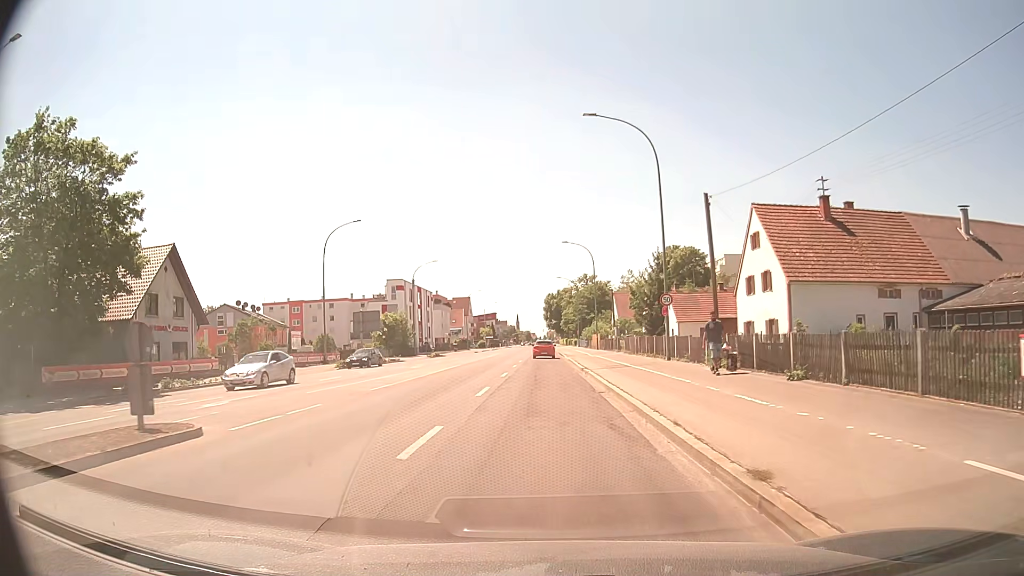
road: tertiary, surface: asphalt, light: Day
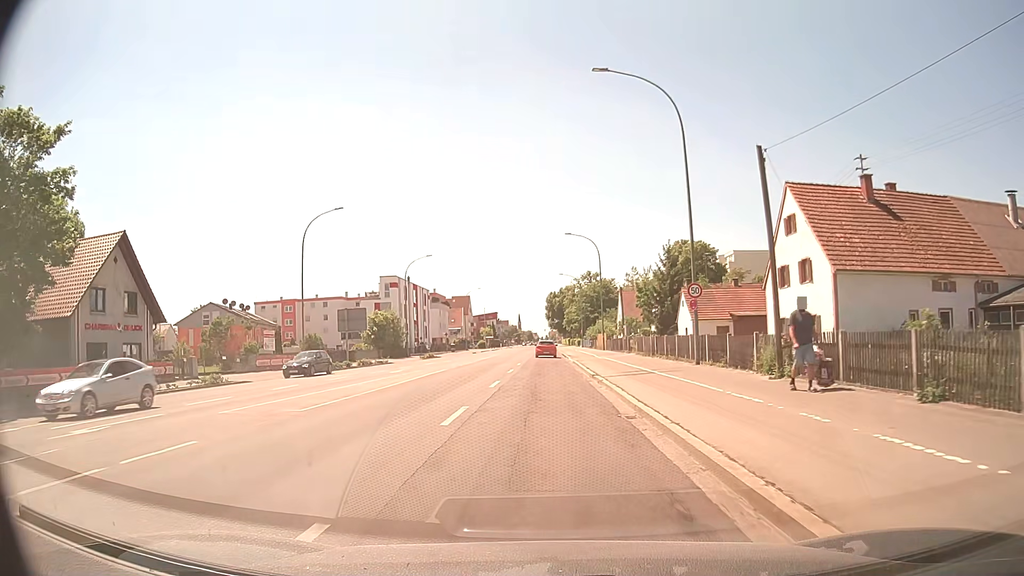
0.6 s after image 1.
(0.0, +5.9) m; 0°
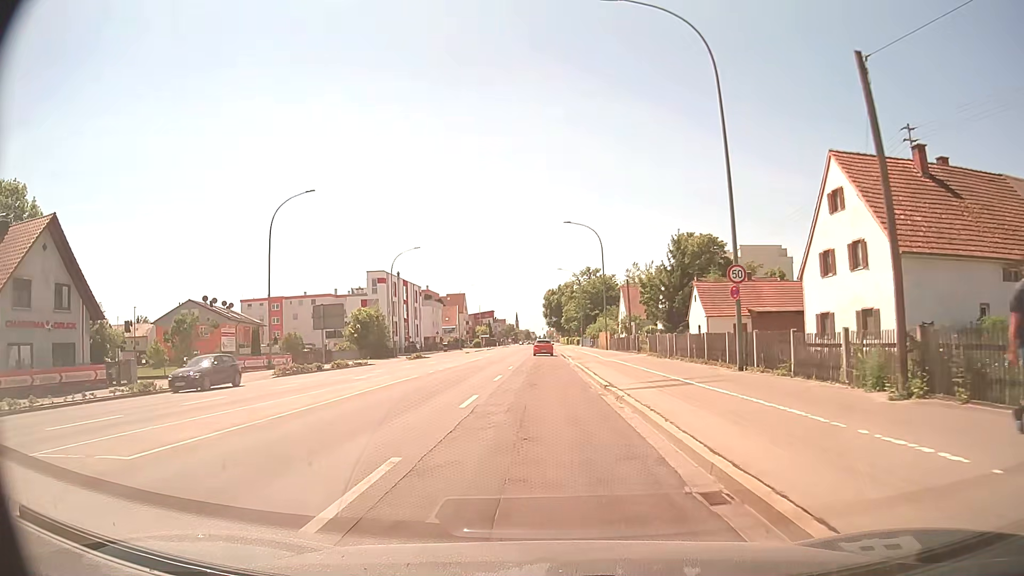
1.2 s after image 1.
(0.0, +6.3) m; -1°
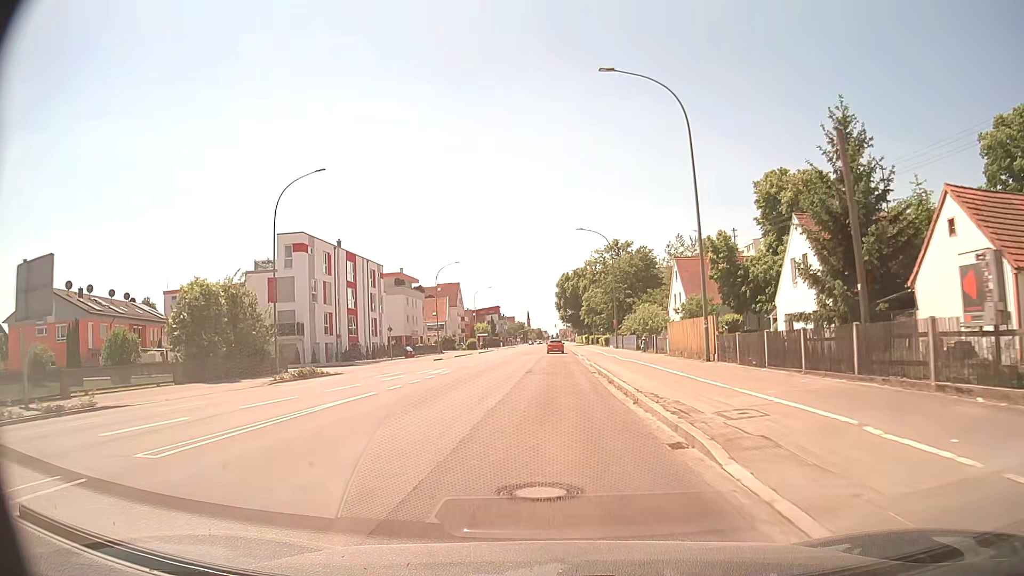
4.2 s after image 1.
(+0.2, +37.0) m; -1°
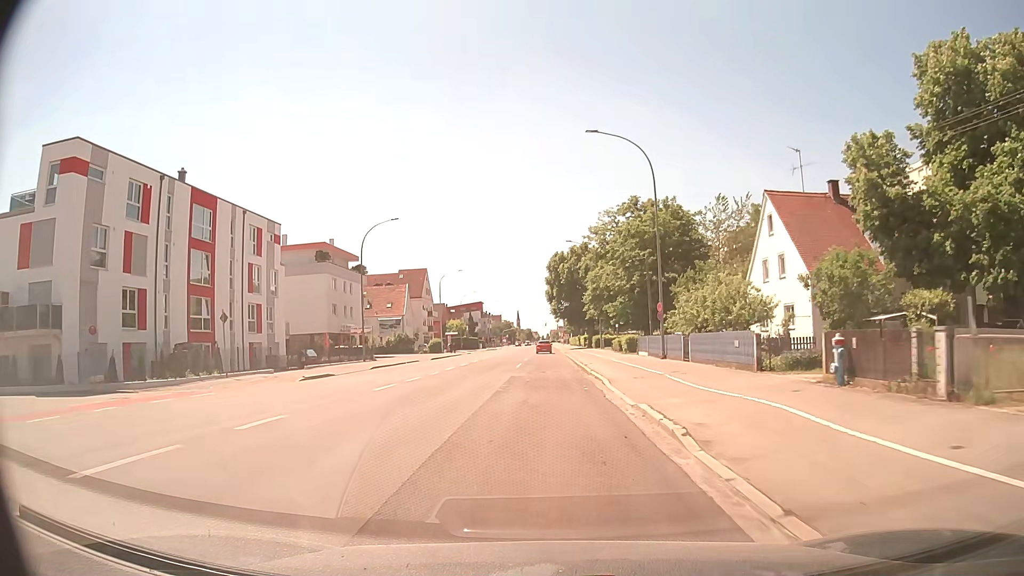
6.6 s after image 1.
(+0.5, +32.5) m; +1°
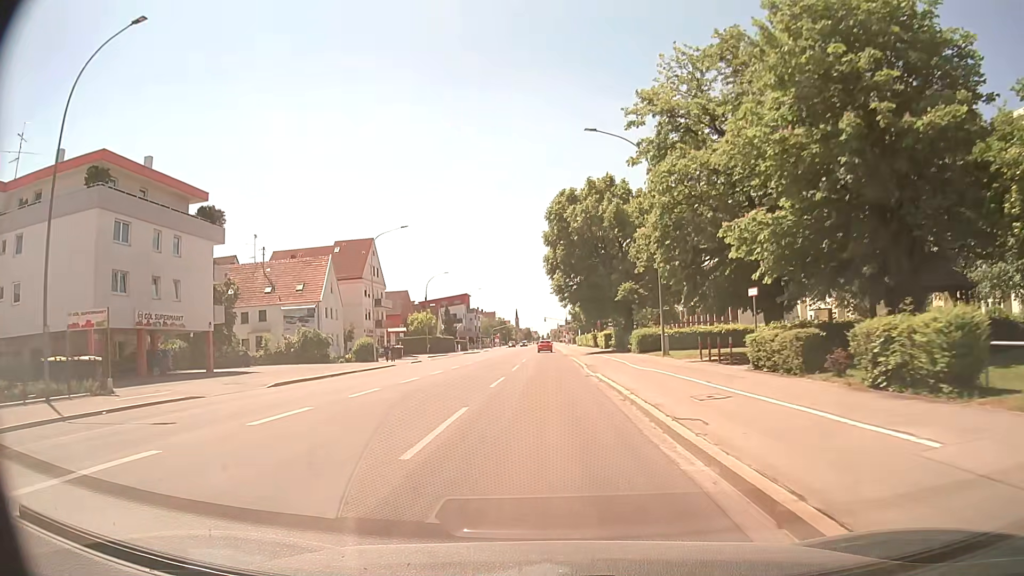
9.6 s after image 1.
(-0.1, +40.1) m; 0°
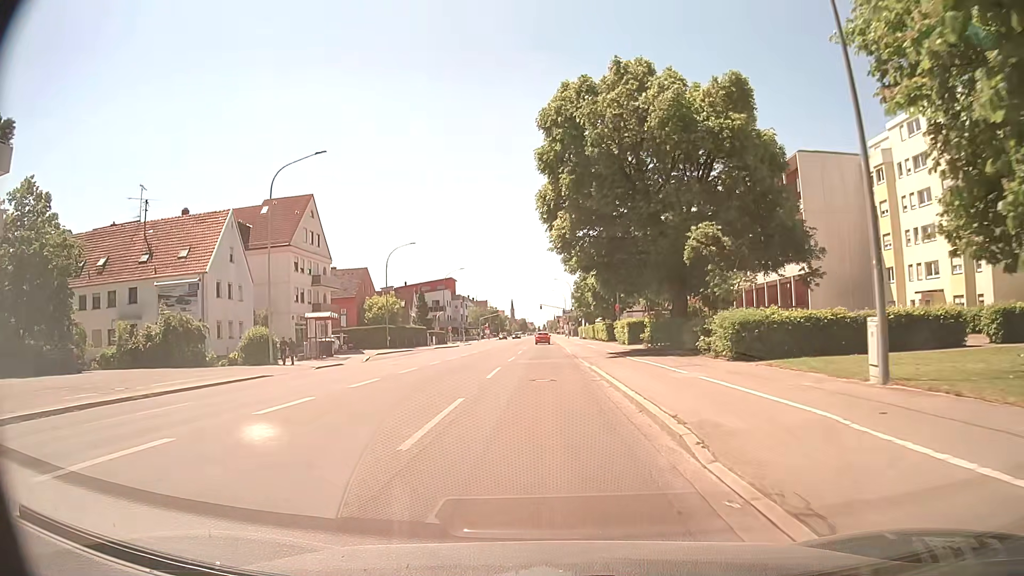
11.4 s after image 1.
(-0.3, +23.5) m; 0°
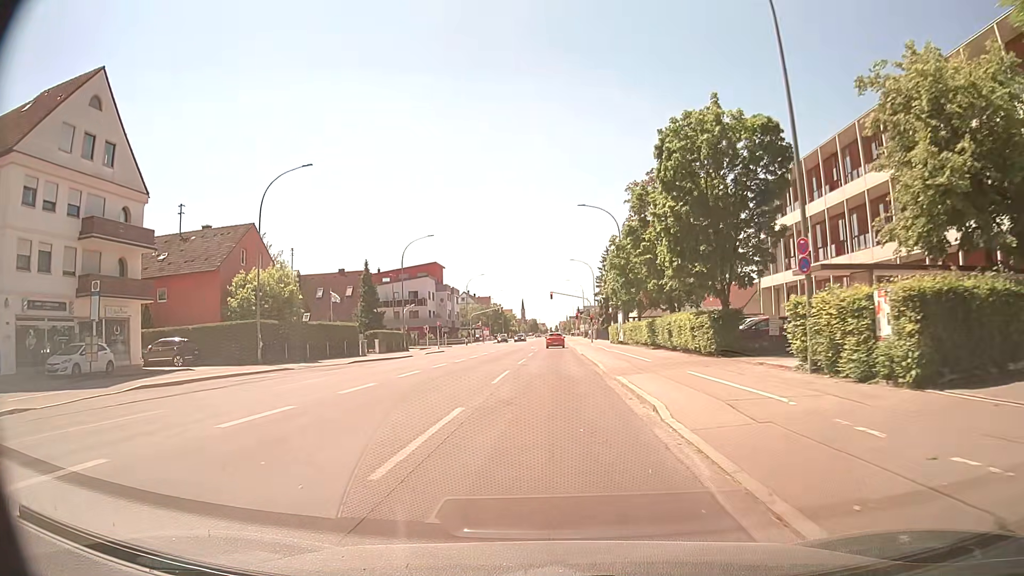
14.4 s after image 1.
(-0.5, +38.0) m; -1°
(0, +10) (0, +20) (-1, +30) (-2, +40) (-3, +50) (-3, +60) (-3, +70) (-3, +80) (-3, +90) (-2, +100) m
